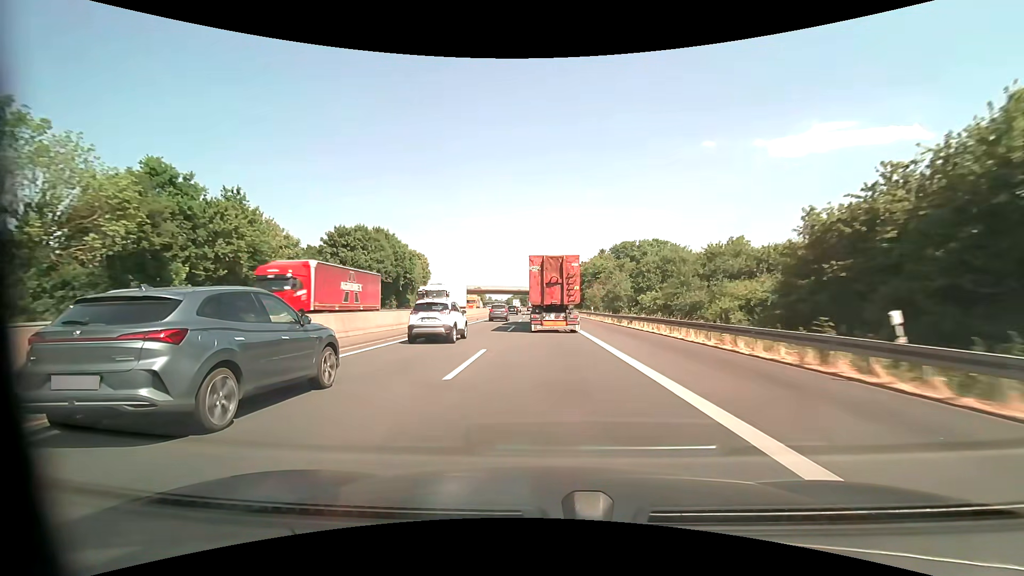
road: motorway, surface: asphalt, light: Day
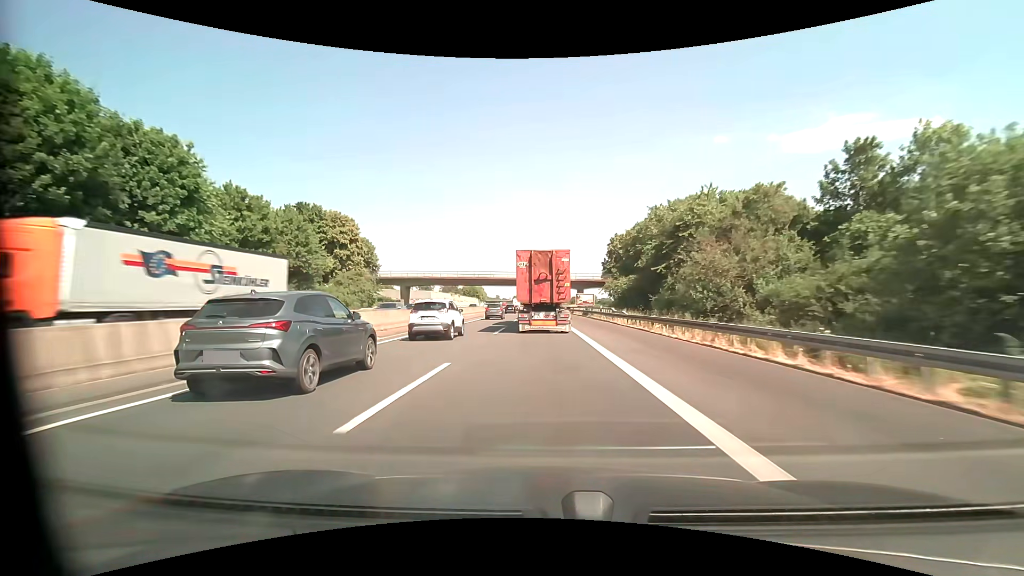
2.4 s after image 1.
(-0.4, +58.0) m; -1°
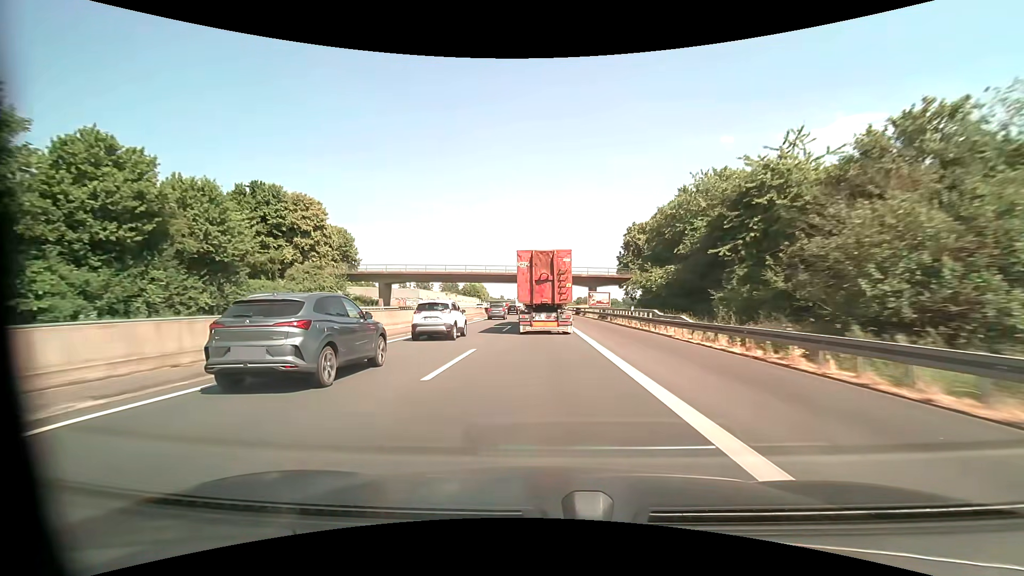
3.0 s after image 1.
(-0.1, +14.3) m; 0°
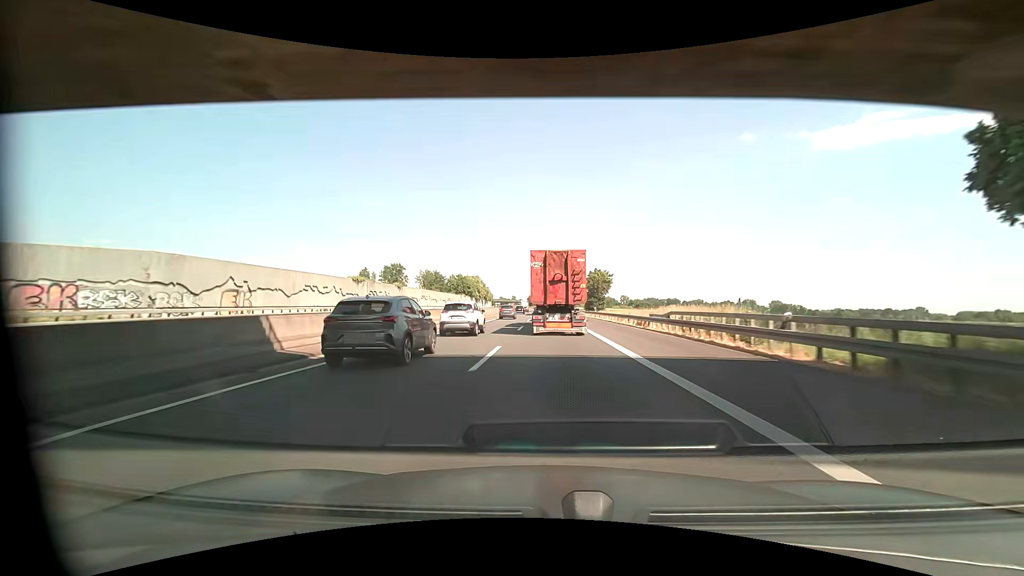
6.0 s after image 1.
(-1.5, +70.6) m; -2°
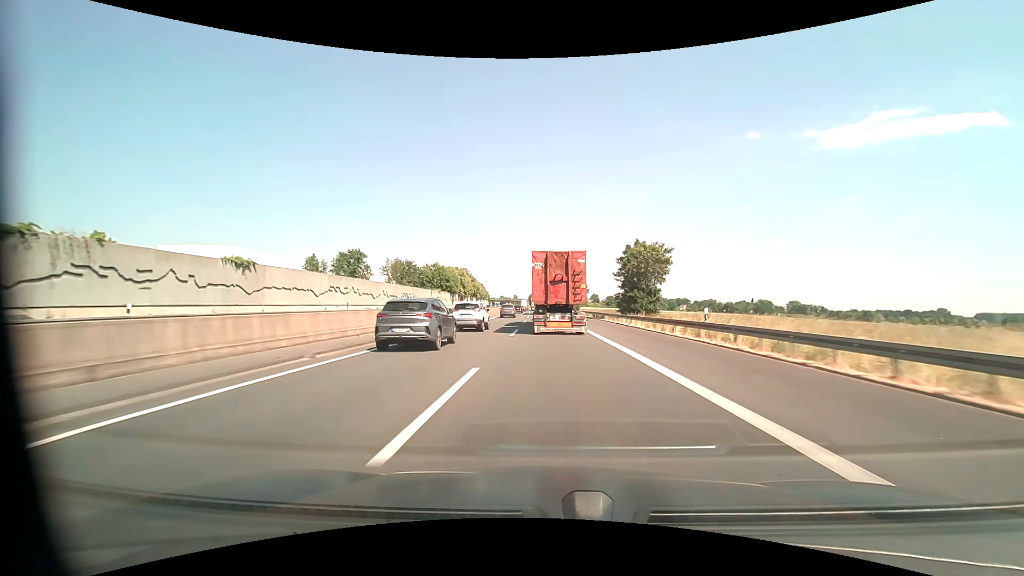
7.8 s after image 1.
(0.0, +42.0) m; 0°
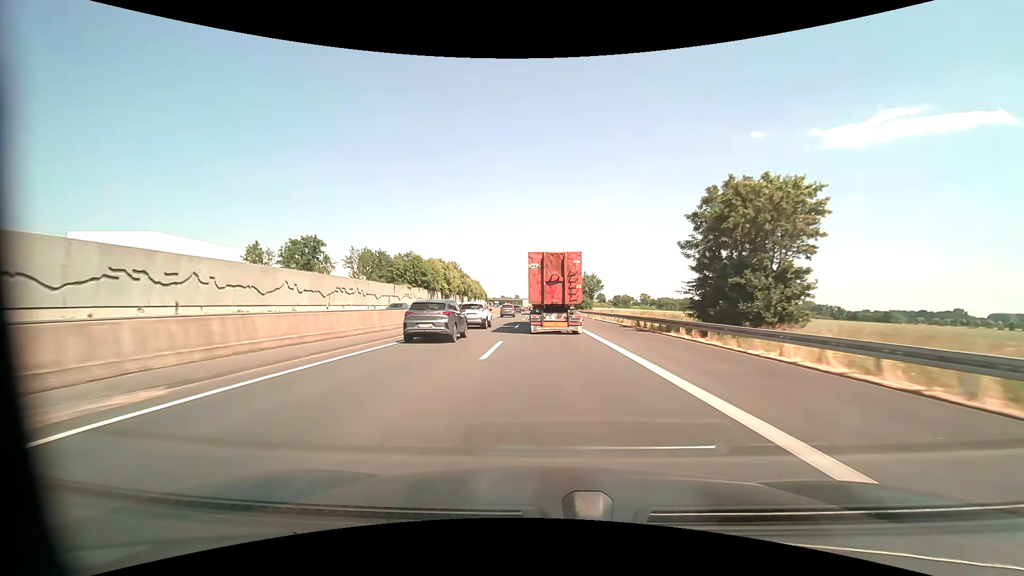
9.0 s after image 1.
(0.0, +27.9) m; 0°
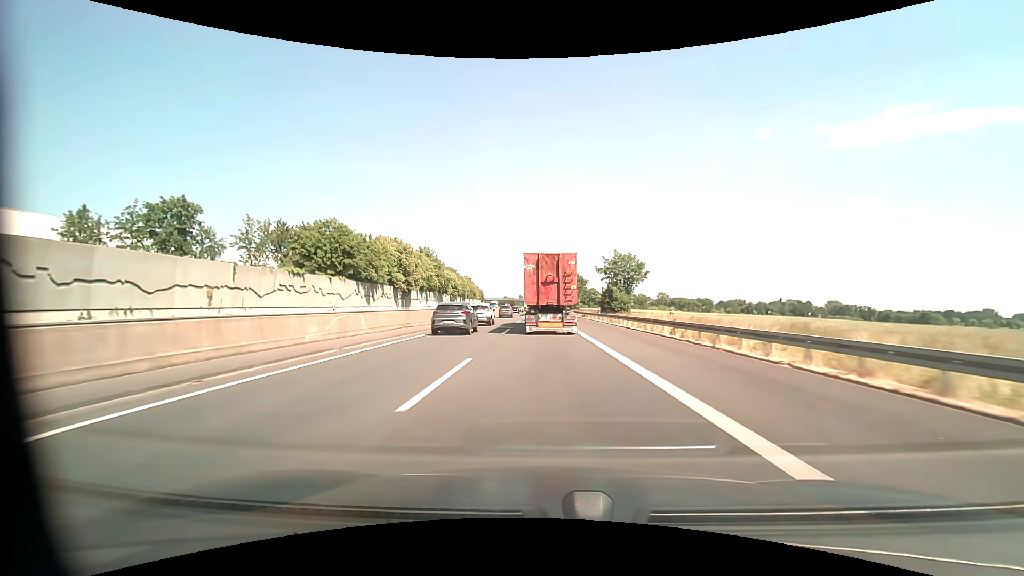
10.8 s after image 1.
(-0.2, +42.2) m; -1°
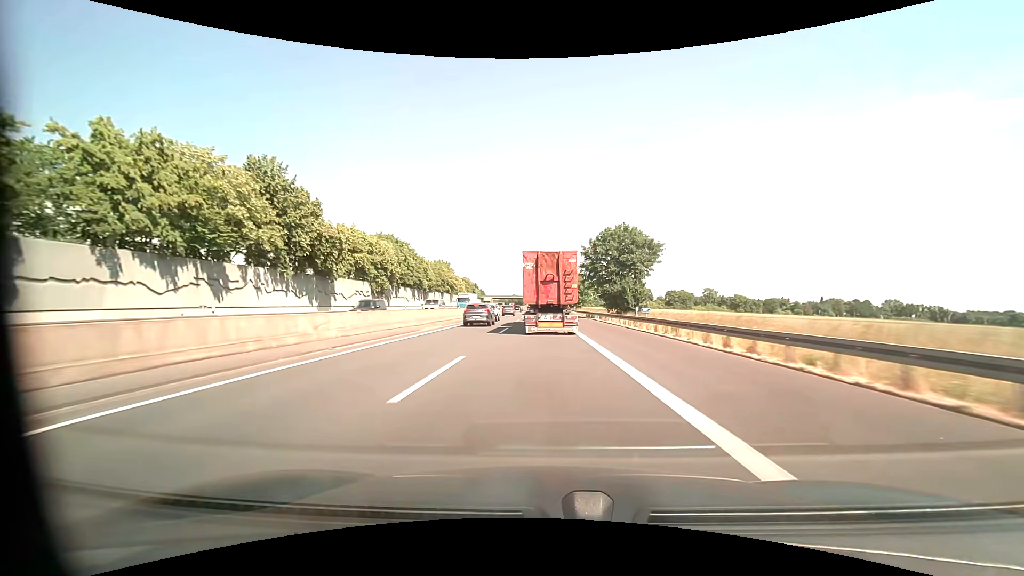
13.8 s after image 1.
(-0.8, +71.8) m; -2°
(0, +10) (0, +20) (0, +30) (0, +40) (0, +50) (-1, +60) (-1, +70) (-1, +80) (-1, +90) (-2, +100) m
